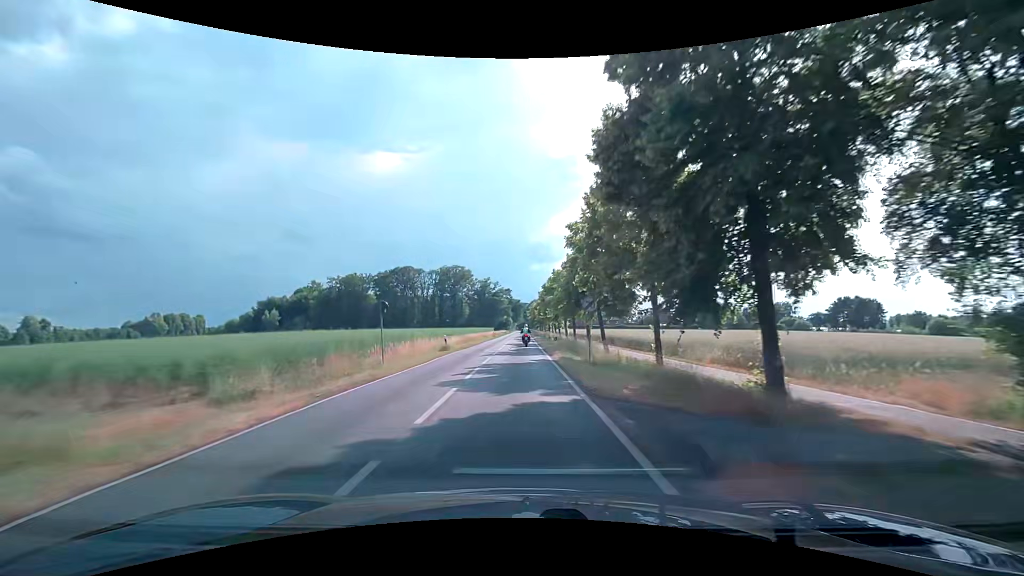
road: secondary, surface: asphalt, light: Day
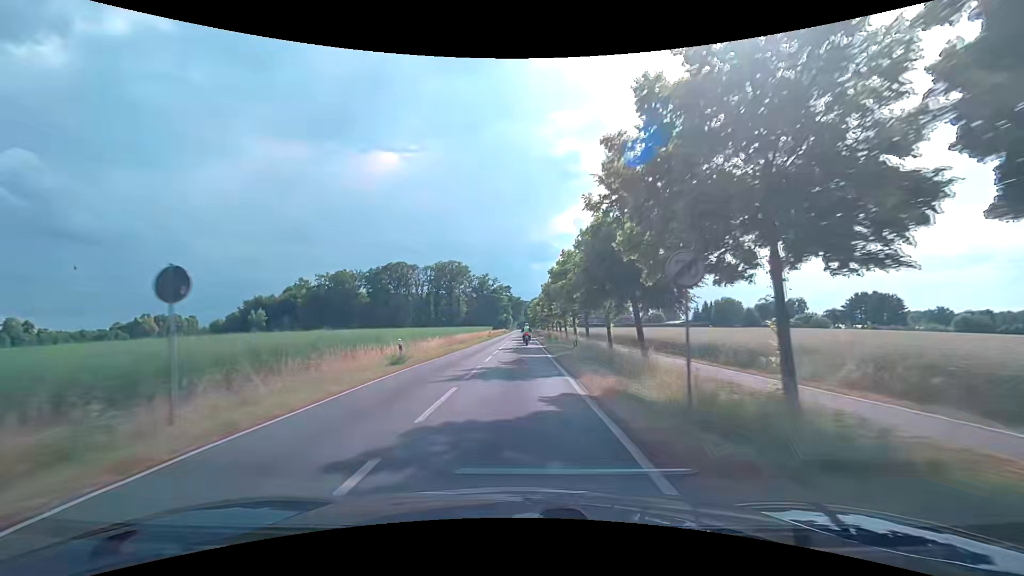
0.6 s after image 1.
(0.0, +12.1) m; 0°
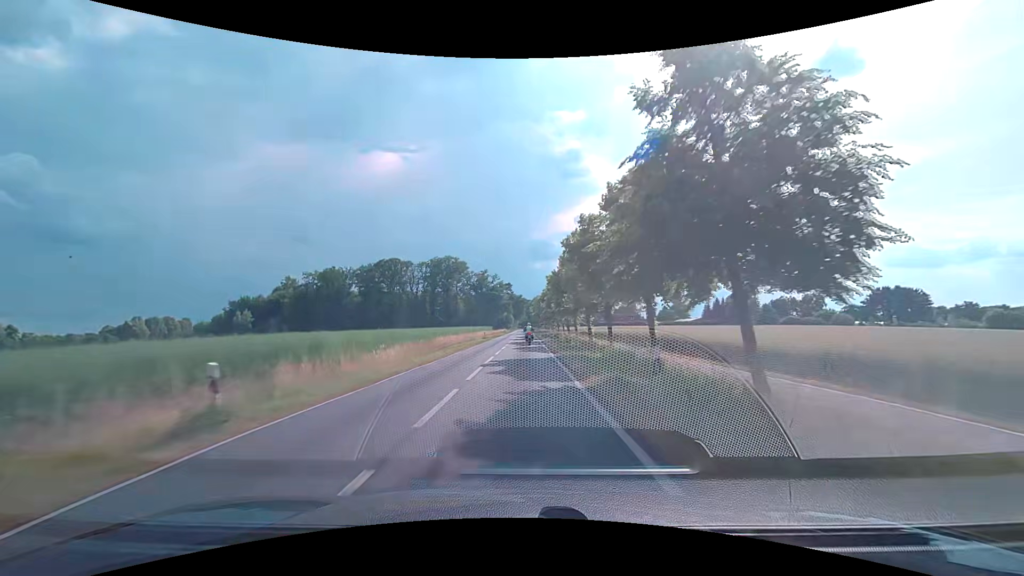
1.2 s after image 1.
(0.0, +12.4) m; 0°
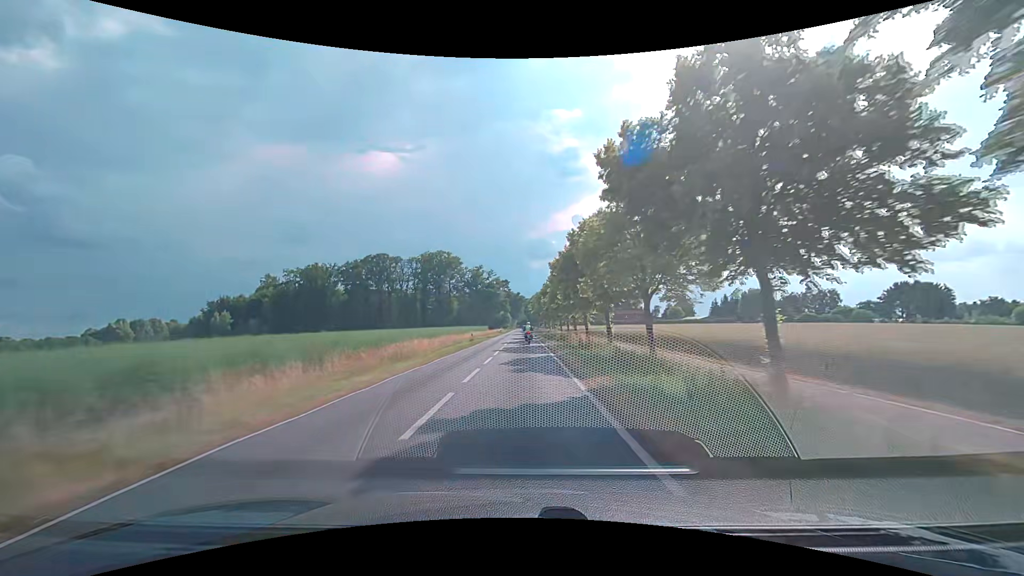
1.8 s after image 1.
(0.0, +12.7) m; 0°
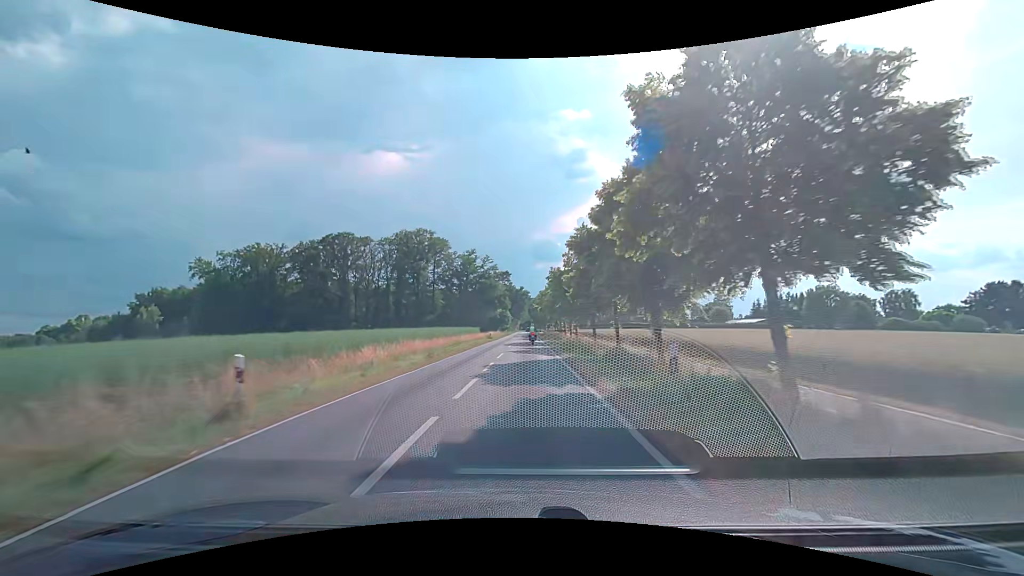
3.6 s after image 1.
(+0.1, +38.4) m; -1°
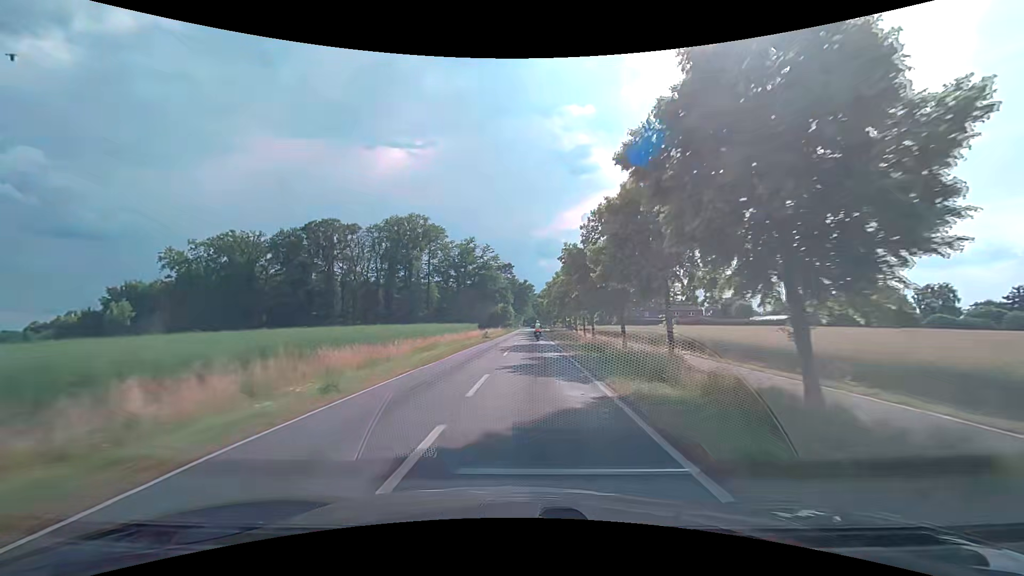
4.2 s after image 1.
(0.0, +12.7) m; 0°
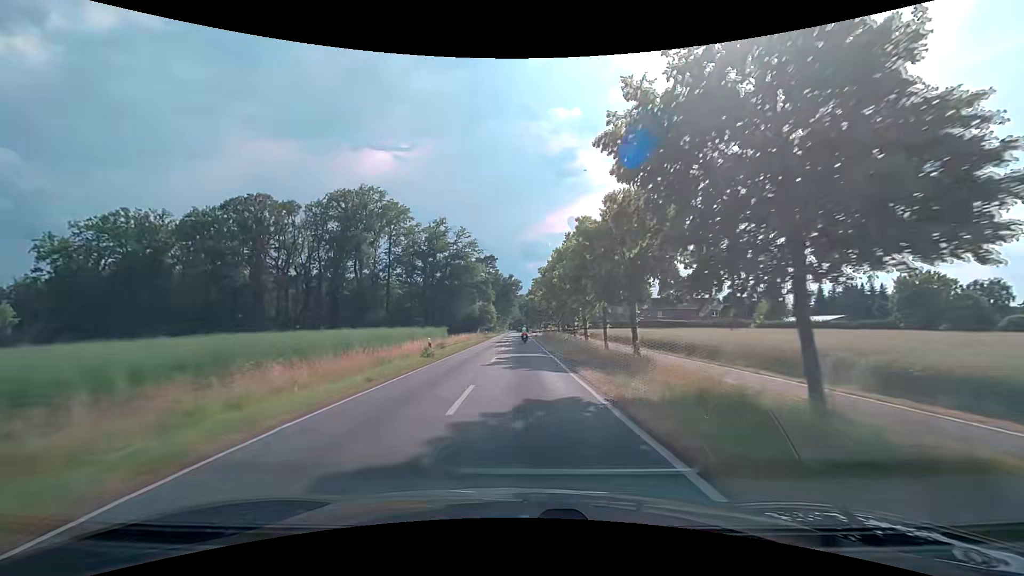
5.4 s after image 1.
(+0.2, +25.4) m; +1°
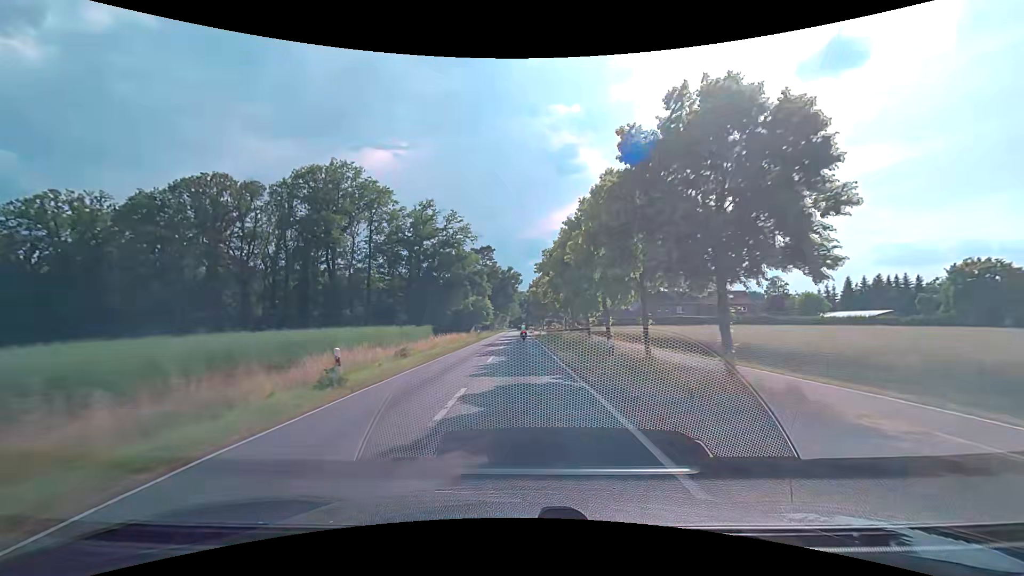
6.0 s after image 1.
(0.0, +12.9) m; 0°
(0, +10) (0, +20) (0, +30) (0, +40) (0, +50) (0, +60) (-1, +70) (-1, +80) (-1, +90) (-1, +100) m
